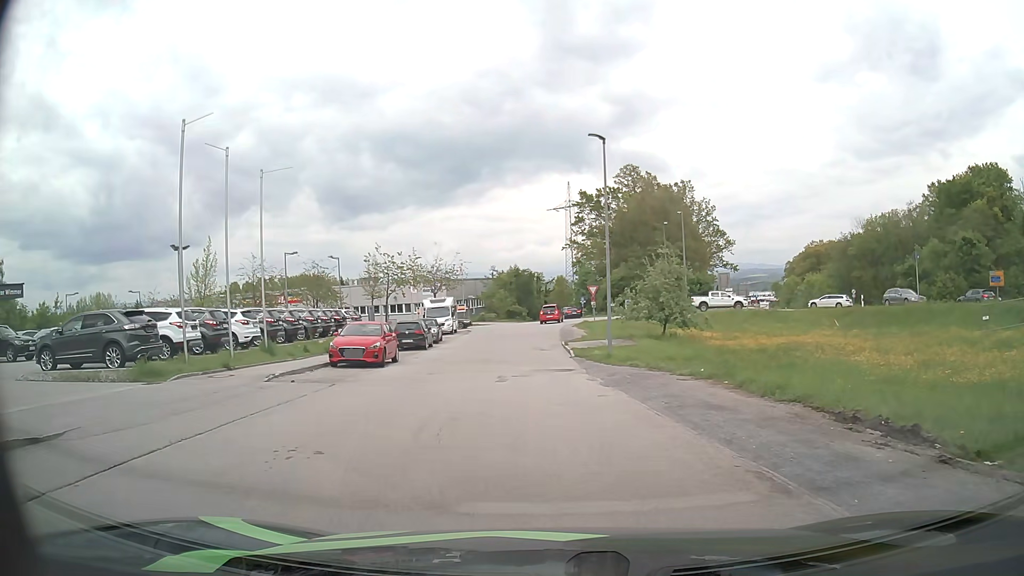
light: Day
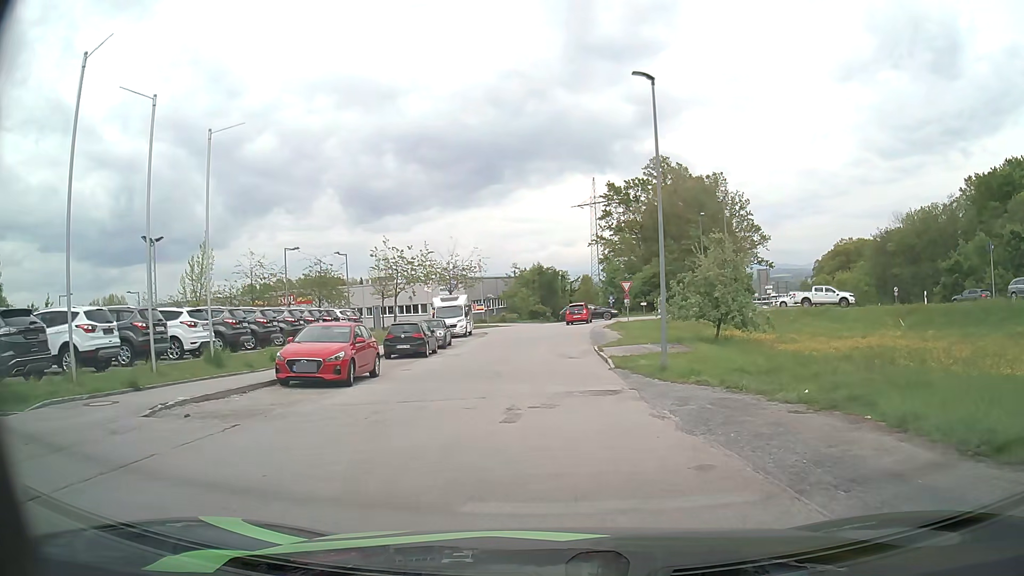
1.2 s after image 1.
(-0.1, +6.4) m; -1°
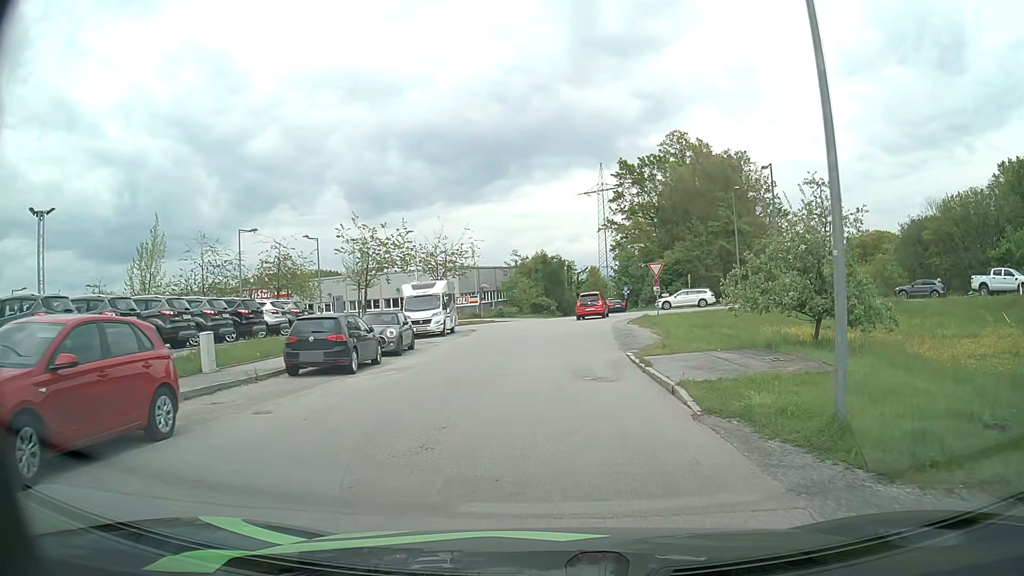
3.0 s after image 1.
(-0.1, +10.8) m; 0°
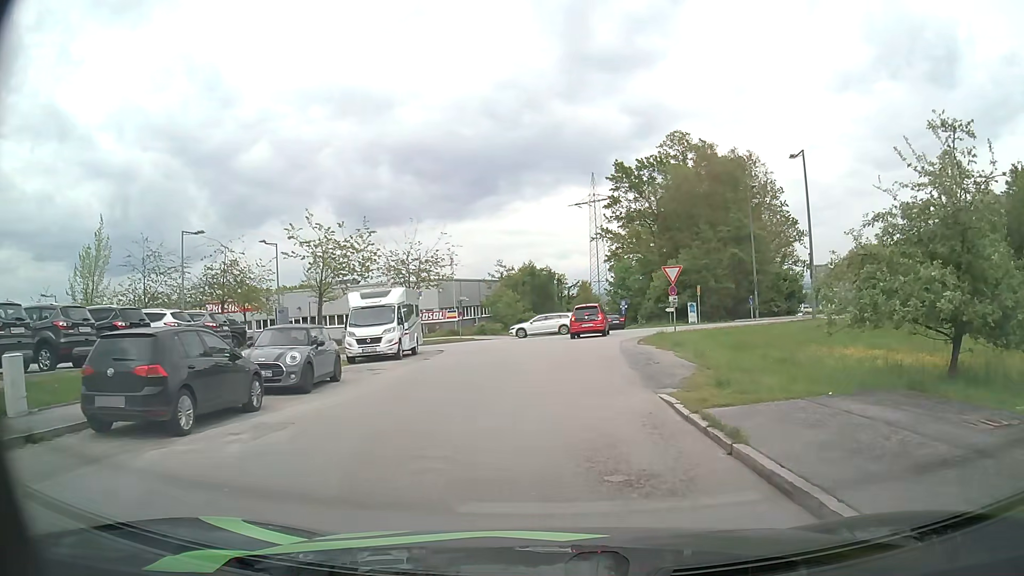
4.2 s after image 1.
(0.0, +7.6) m; 0°
(0, +10) (+1, +20) (+2, +30) (0, +40) (-7, +46) (-17, +50) (-27, +52) (-36, +54) (-46, +57) (-56, +59) m
